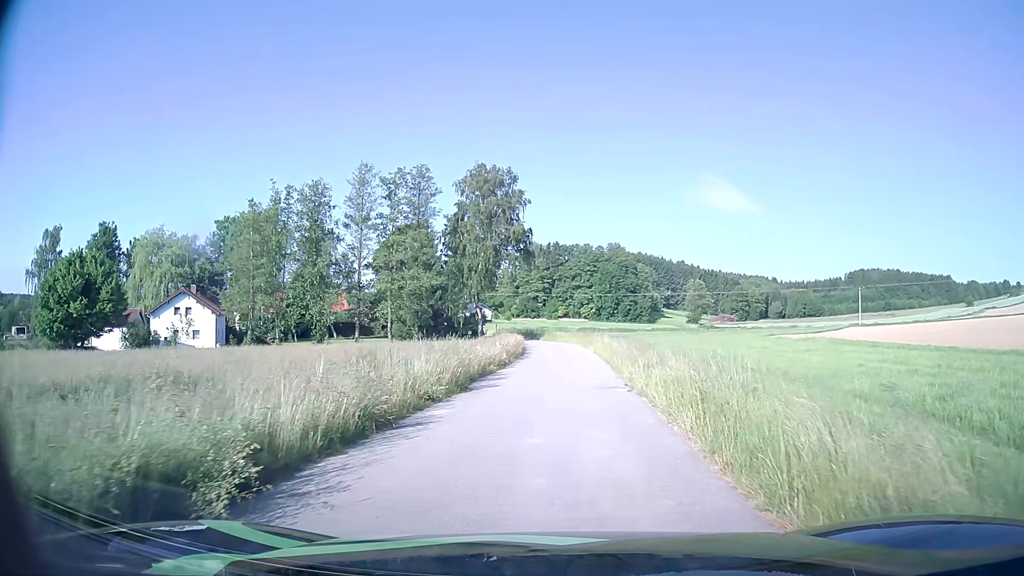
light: Day
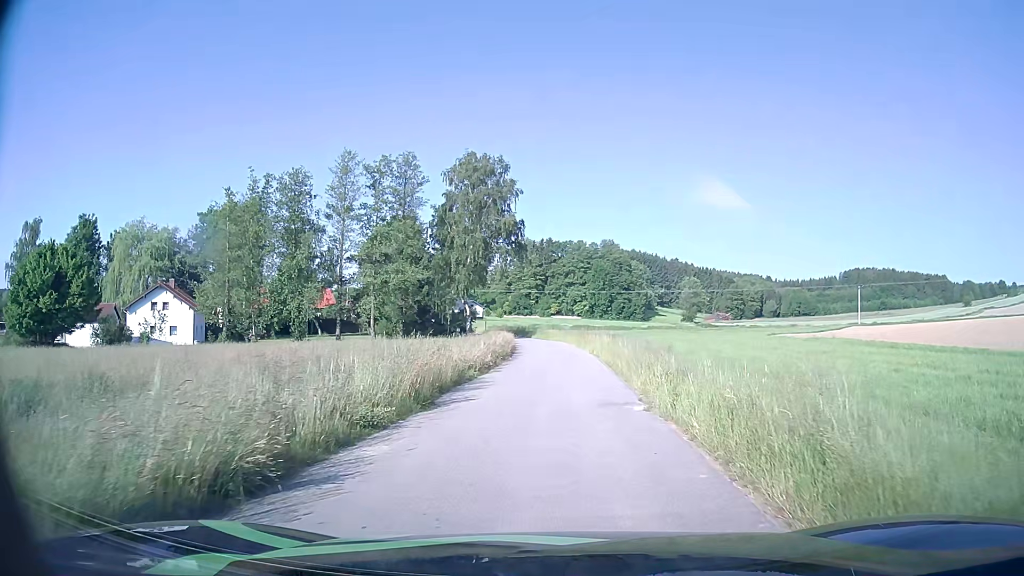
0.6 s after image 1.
(0.0, +3.7) m; 0°
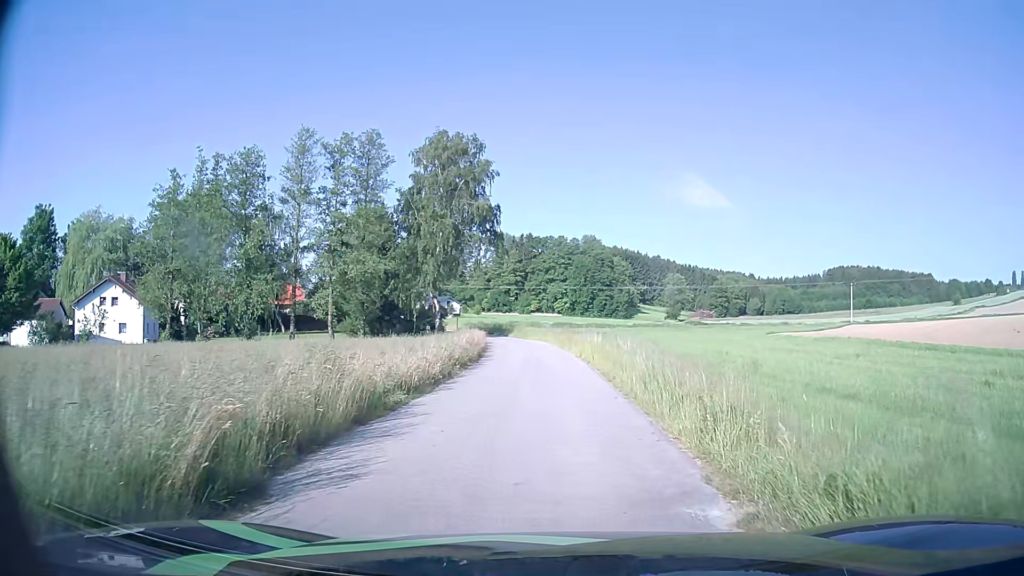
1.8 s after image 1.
(+0.1, +6.7) m; +2°
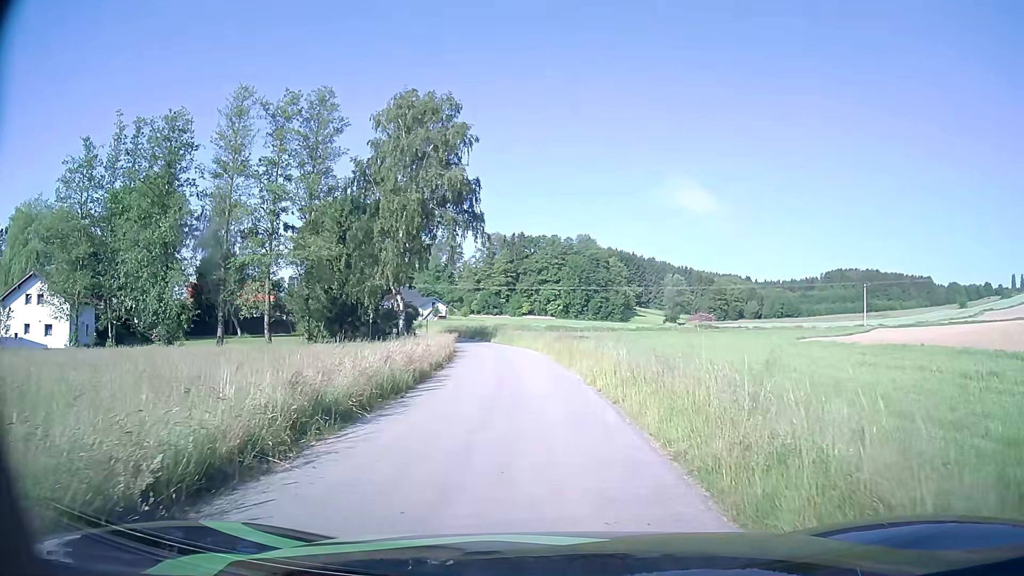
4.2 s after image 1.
(+0.1, +11.6) m; +1°
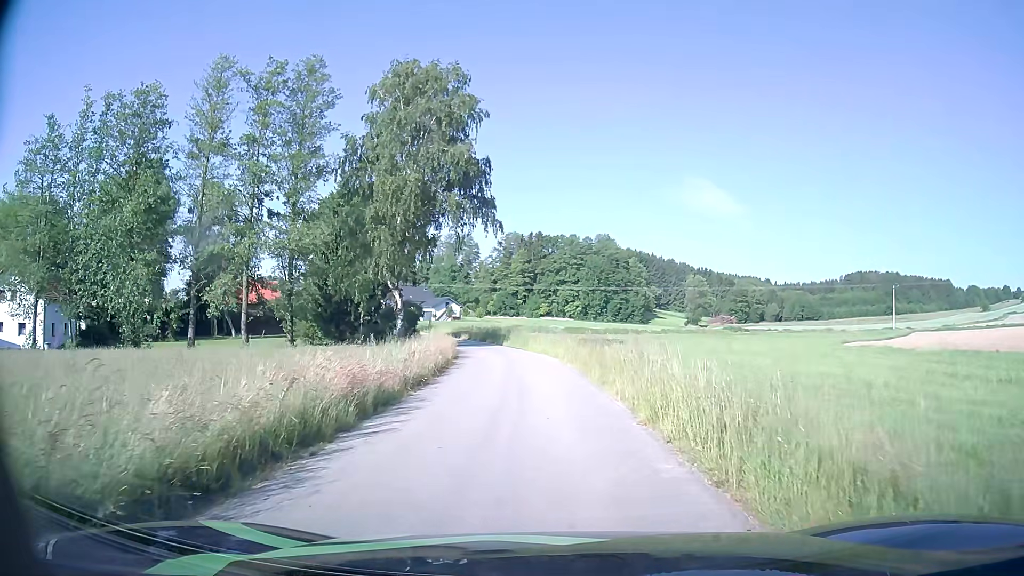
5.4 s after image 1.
(-0.1, +6.2) m; -2°
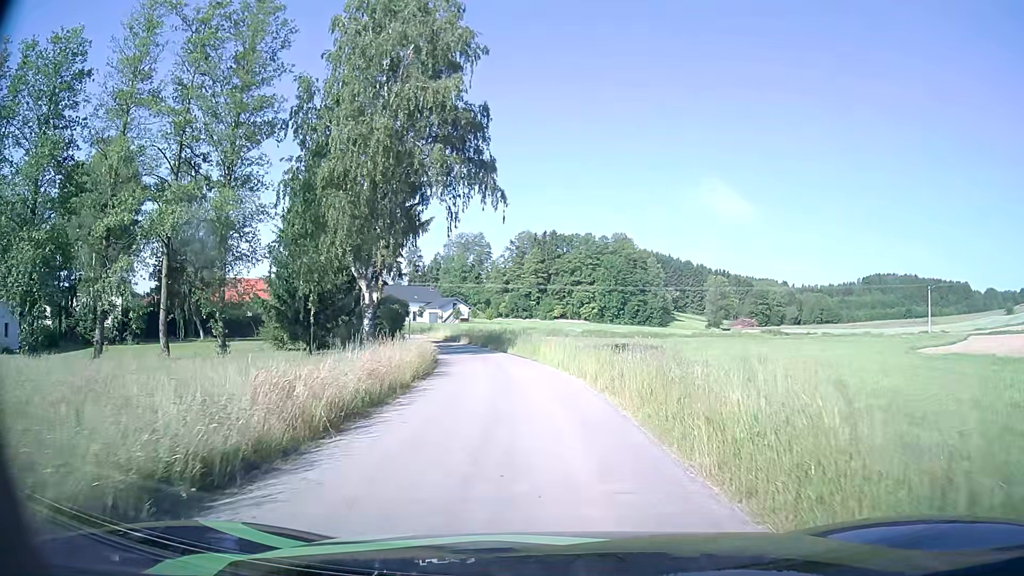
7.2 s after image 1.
(-0.2, +10.5) m; -2°
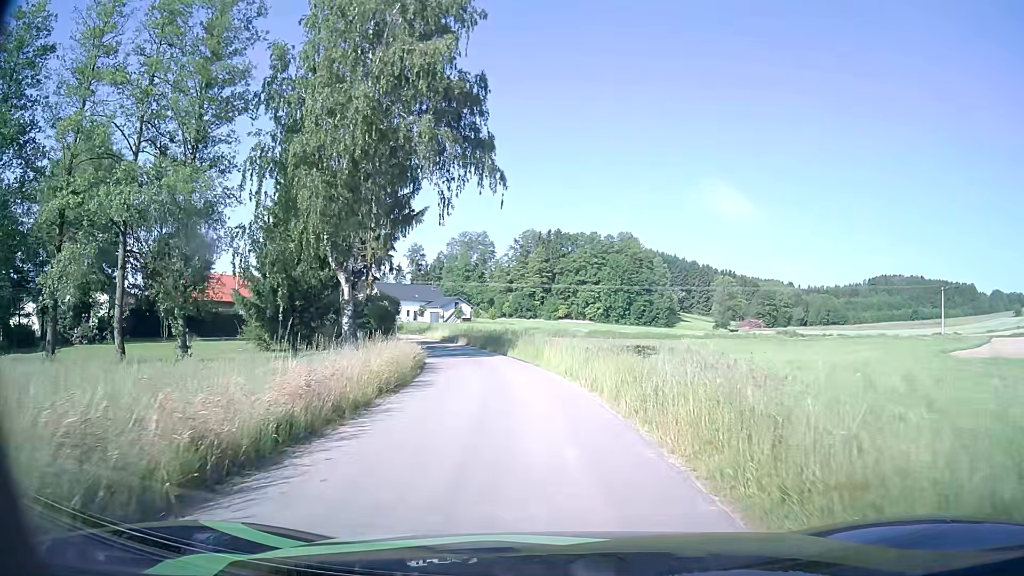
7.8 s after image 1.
(0.0, +3.9) m; 0°
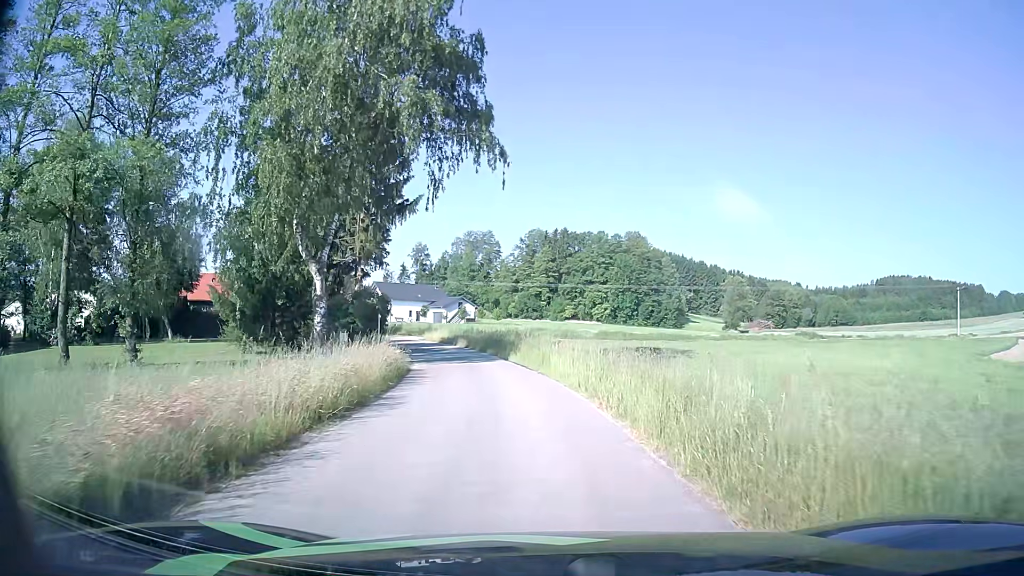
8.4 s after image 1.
(0.0, +4.1) m; 0°
